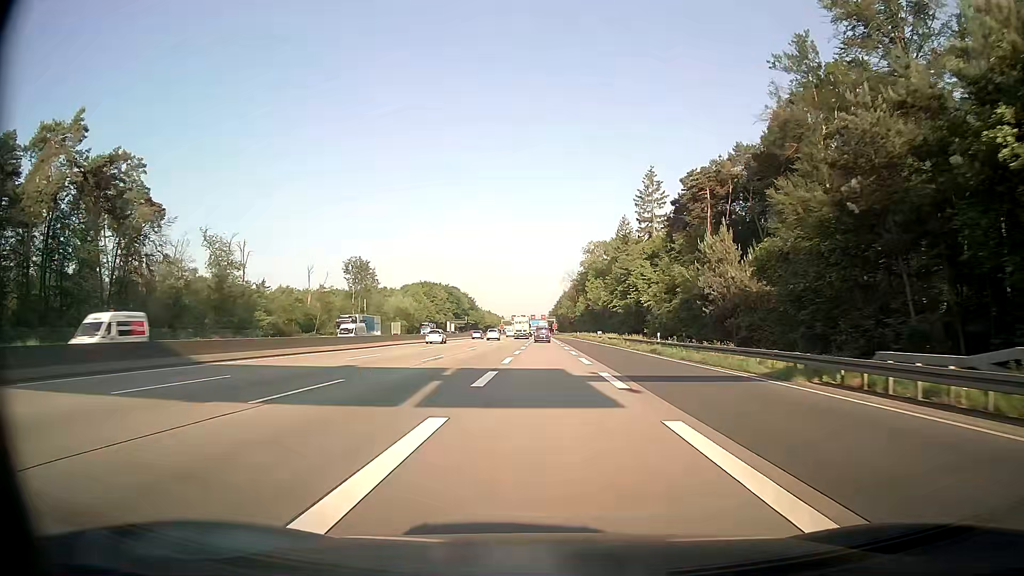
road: motorway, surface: asphalt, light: Day
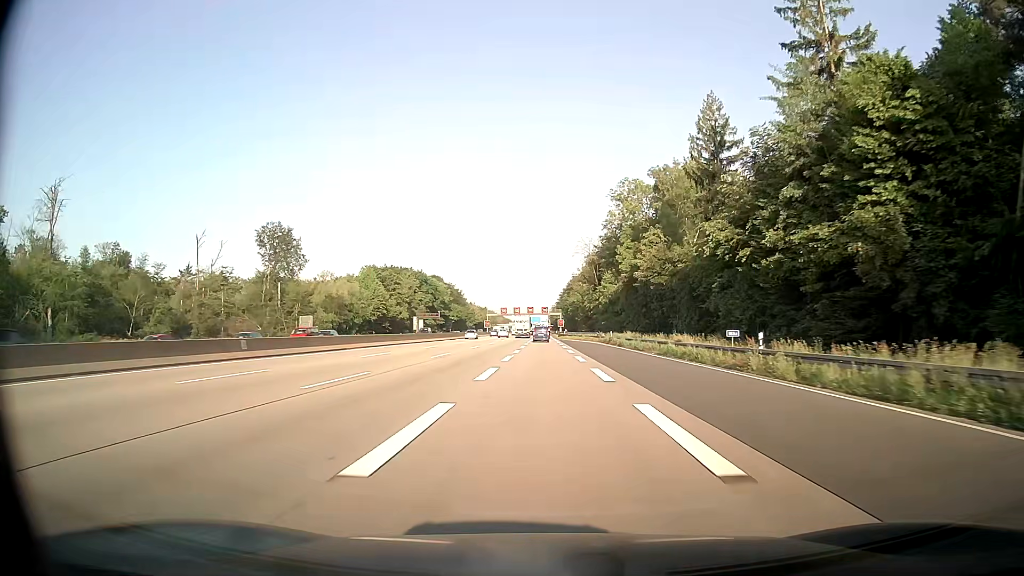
(0.0, +69.8) m; 0°
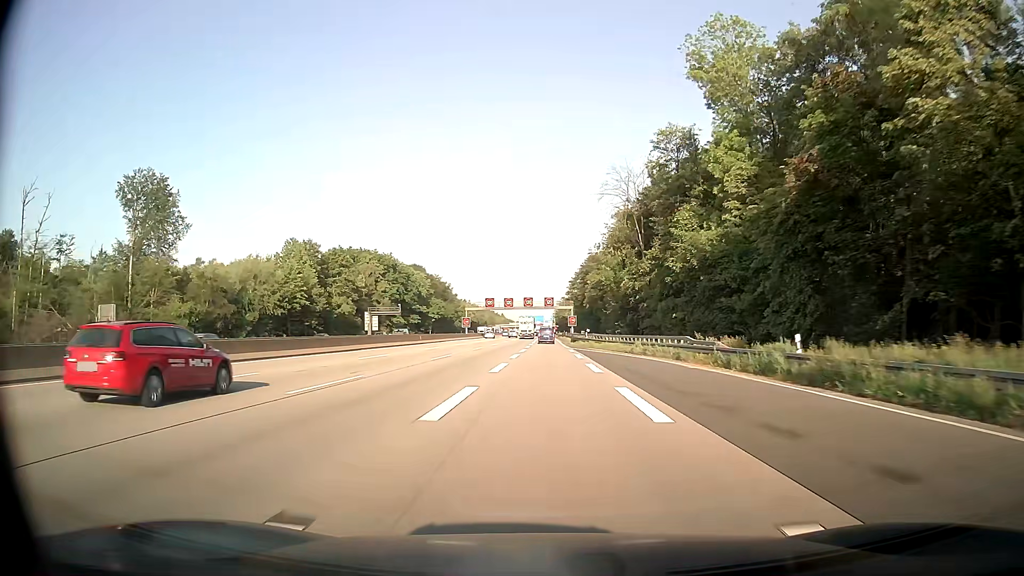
(-0.1, +55.7) m; 0°
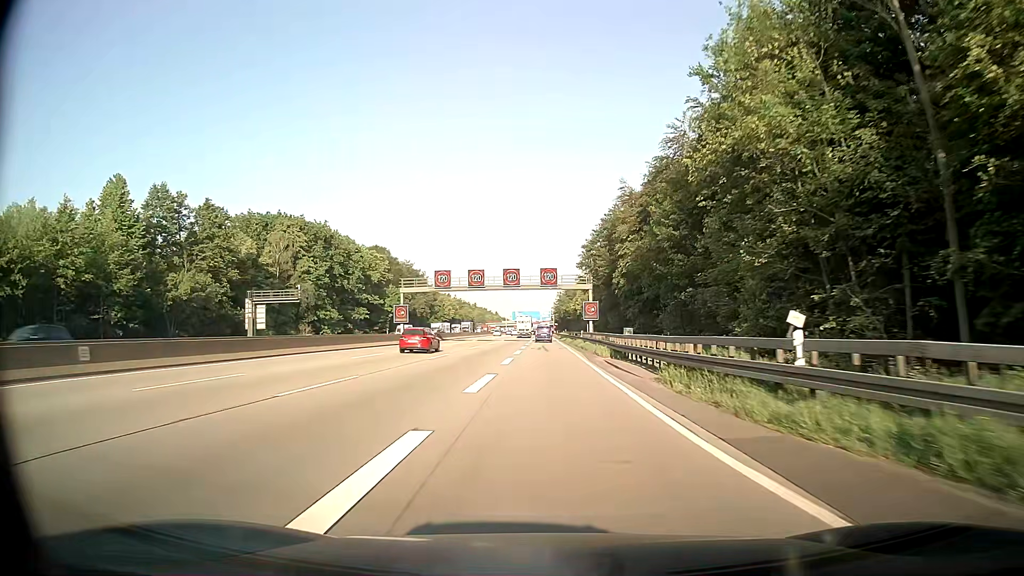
(0.0, +55.6) m; 0°
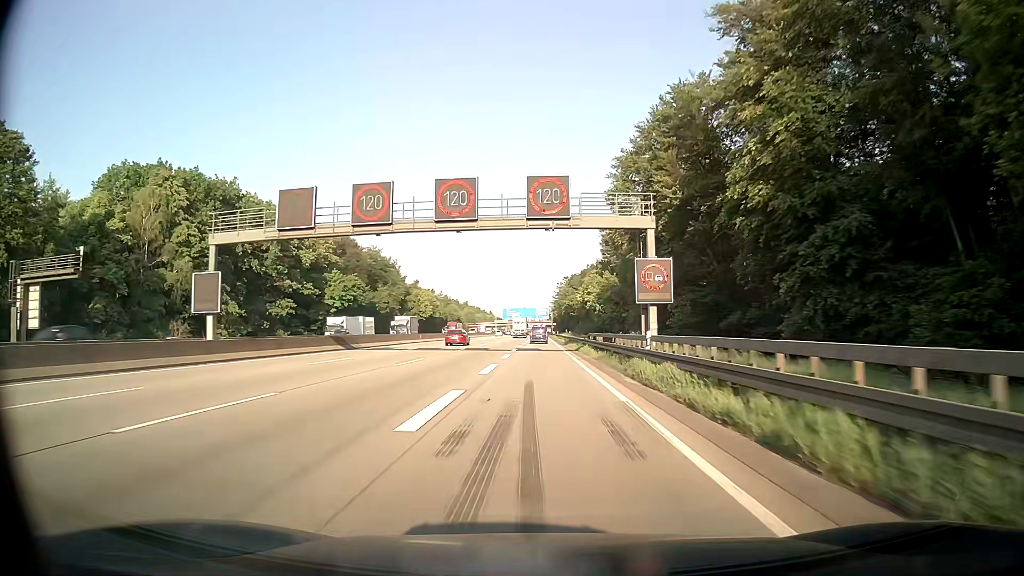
(+0.2, +41.7) m; 0°
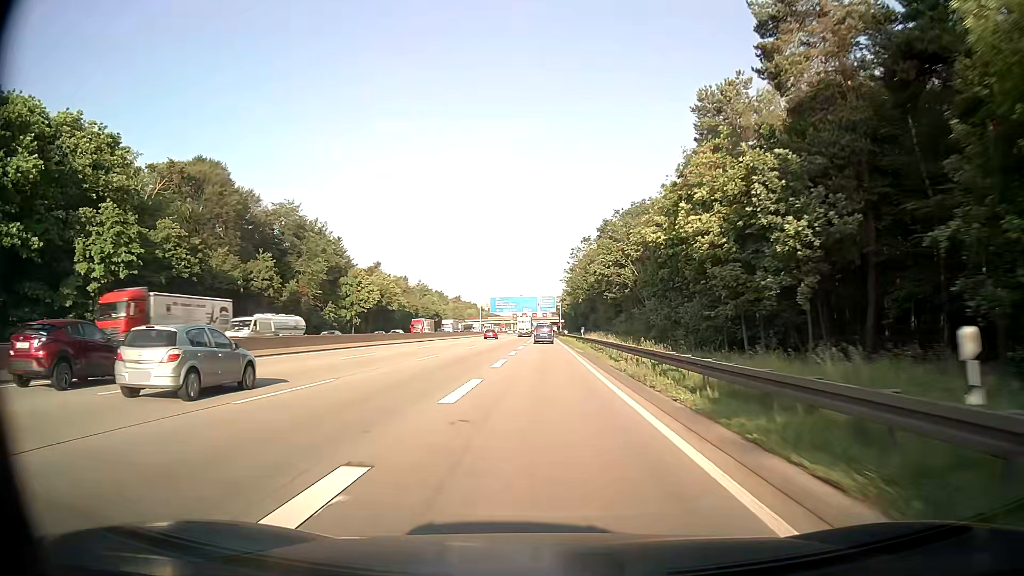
(-0.4, +68.6) m; 0°
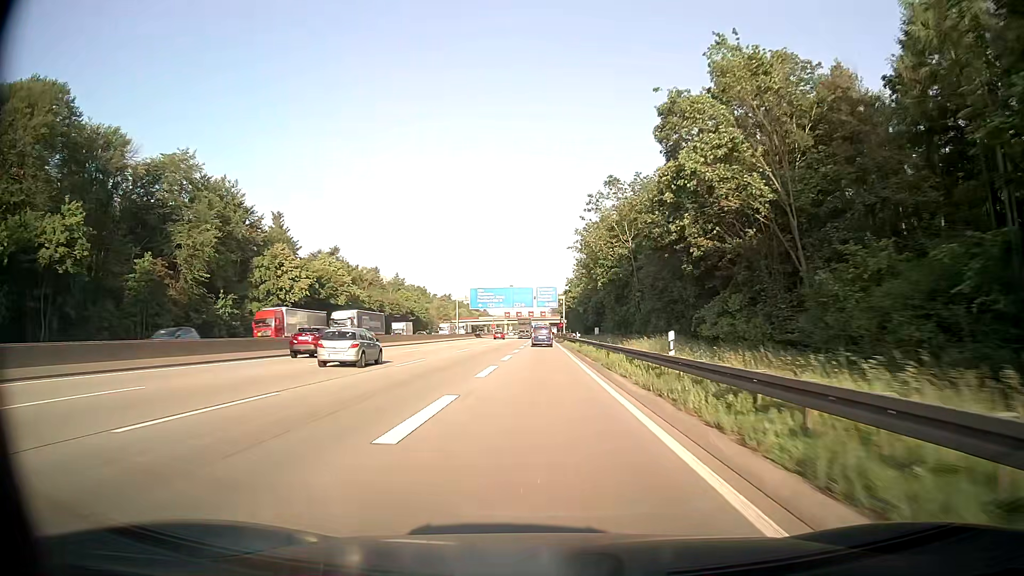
(0.0, +40.3) m; 0°
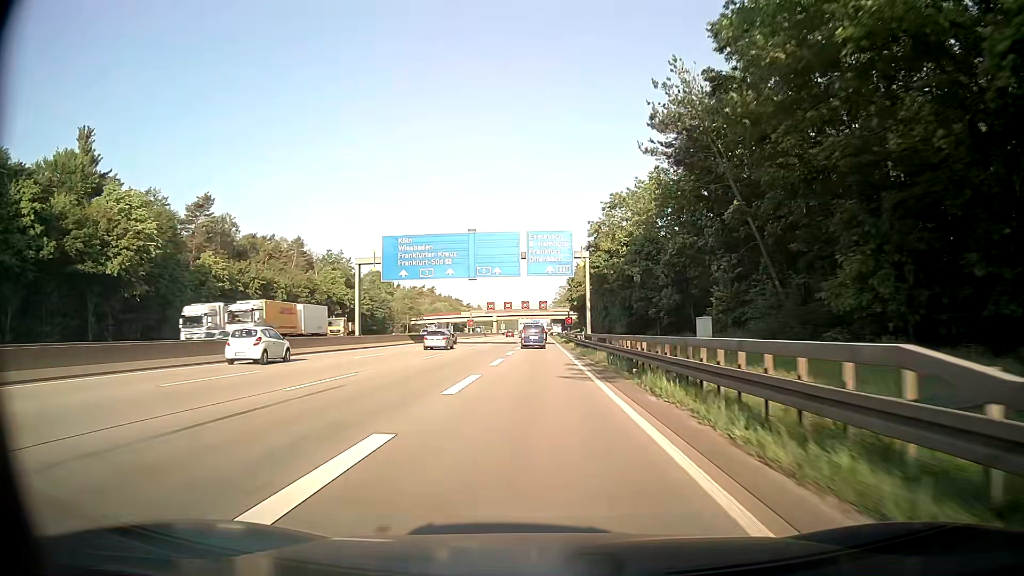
(-0.1, +65.6) m; 0°
(0, +10) (0, +20) (0, +30) (0, +40) (0, +50) (0, +60) (0, +70) (0, +80) (0, +90) (0, +100) m
